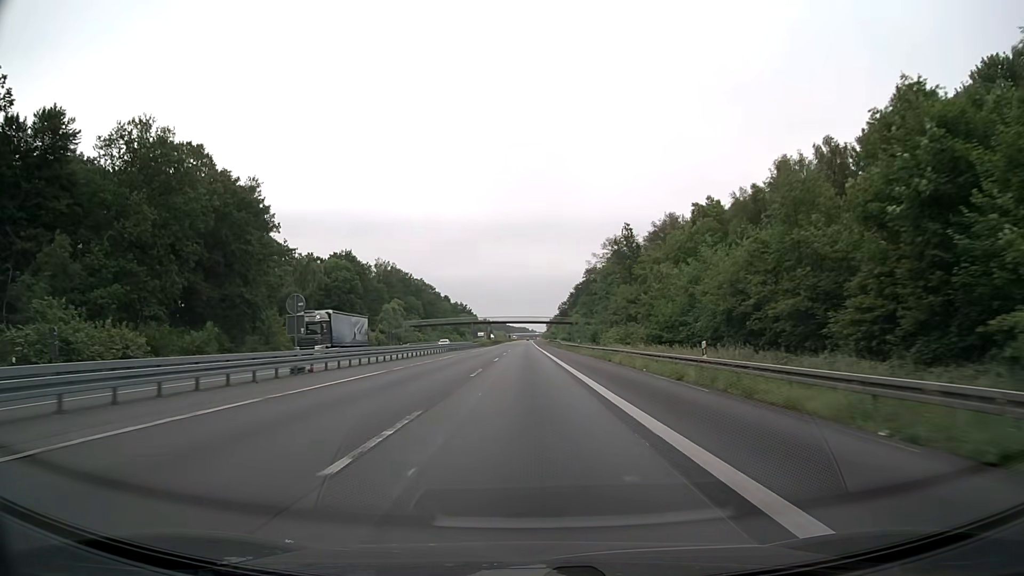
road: motorway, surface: asphalt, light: Day
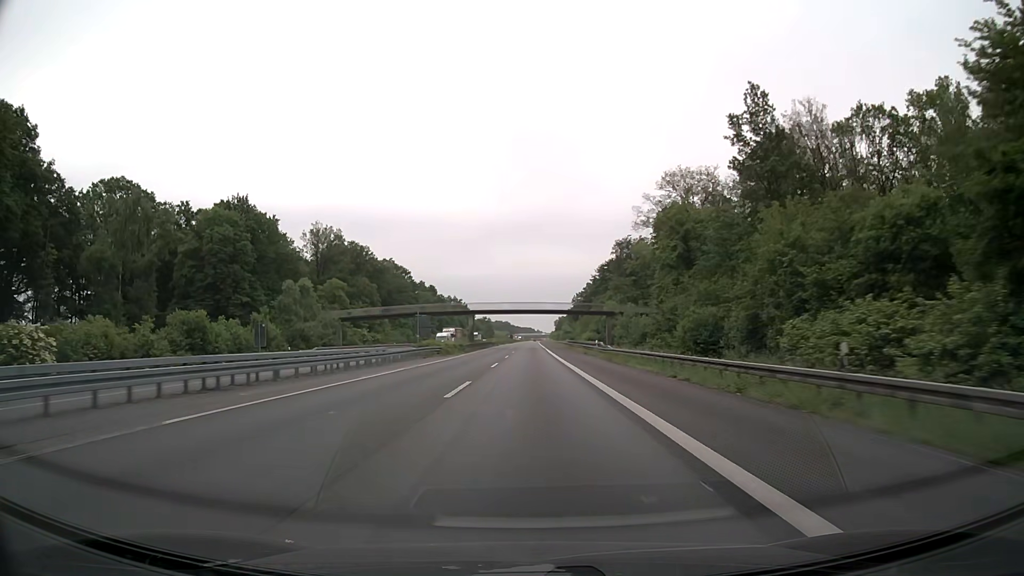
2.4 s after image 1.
(-0.3, +62.9) m; 0°
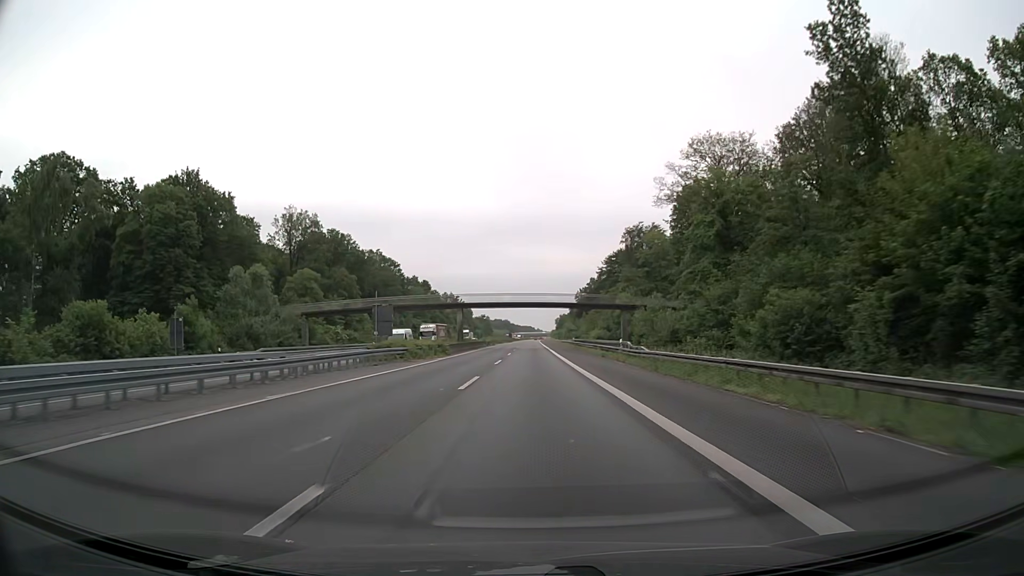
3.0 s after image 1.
(0.0, +15.8) m; 0°
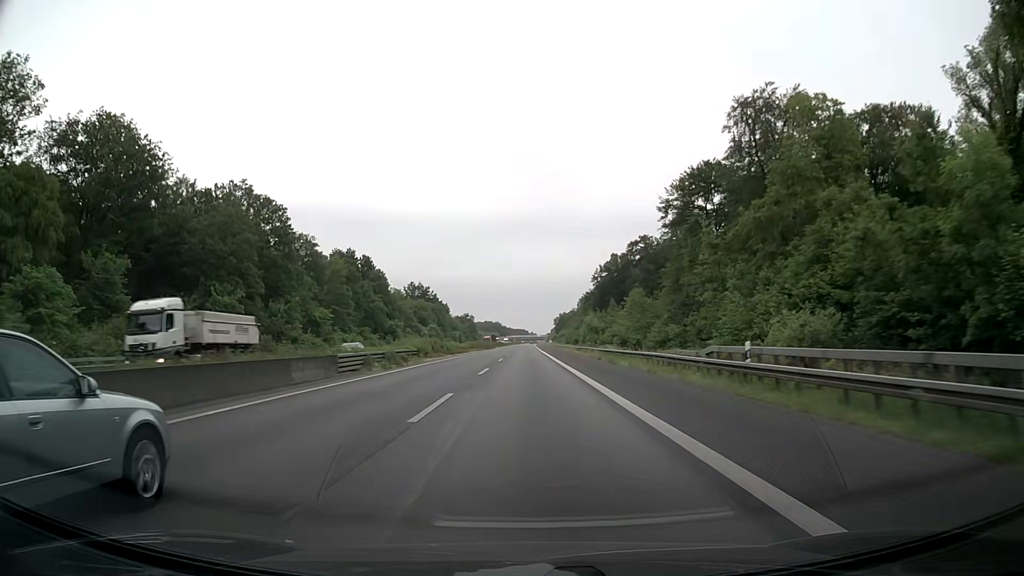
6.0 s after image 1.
(+0.4, +78.9) m; 0°
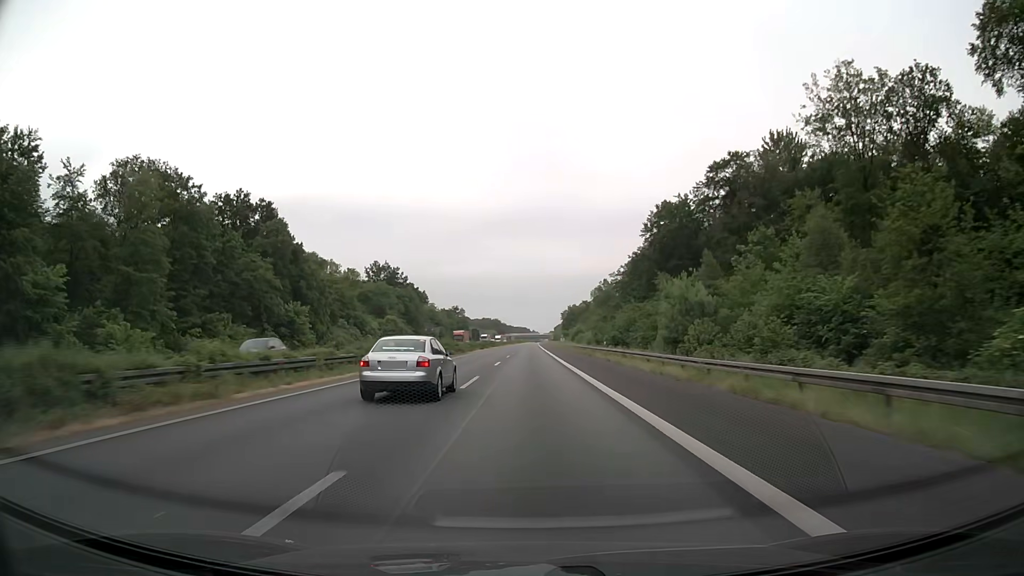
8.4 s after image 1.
(+0.3, +63.2) m; 0°
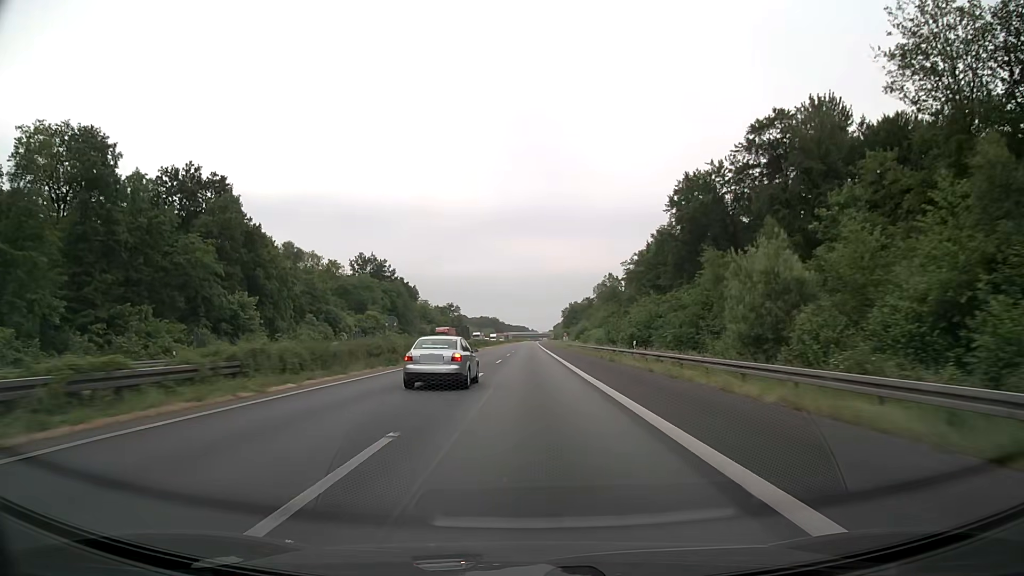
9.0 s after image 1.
(0.0, +15.8) m; 0°
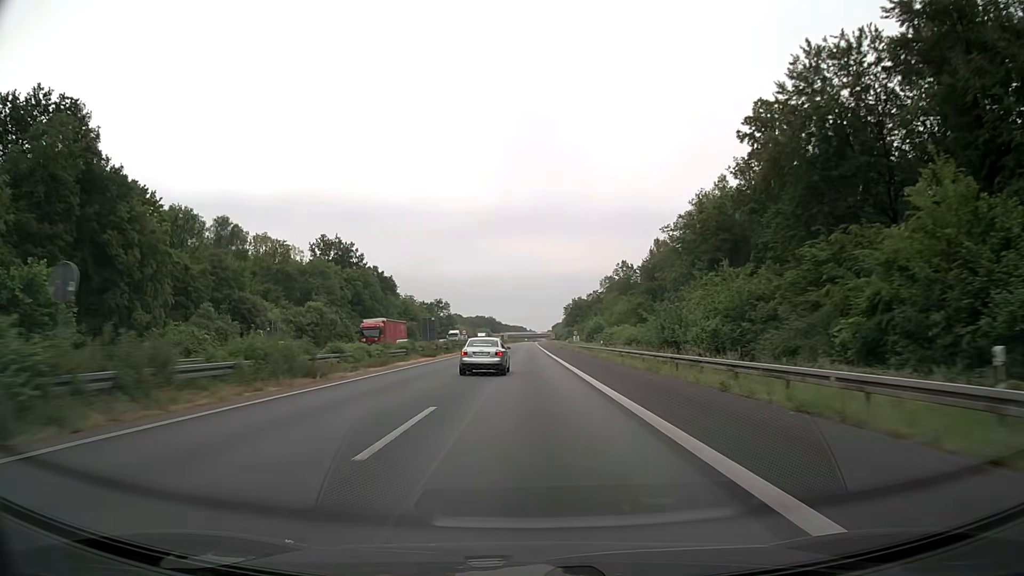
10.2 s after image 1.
(0.0, +31.7) m; 0°
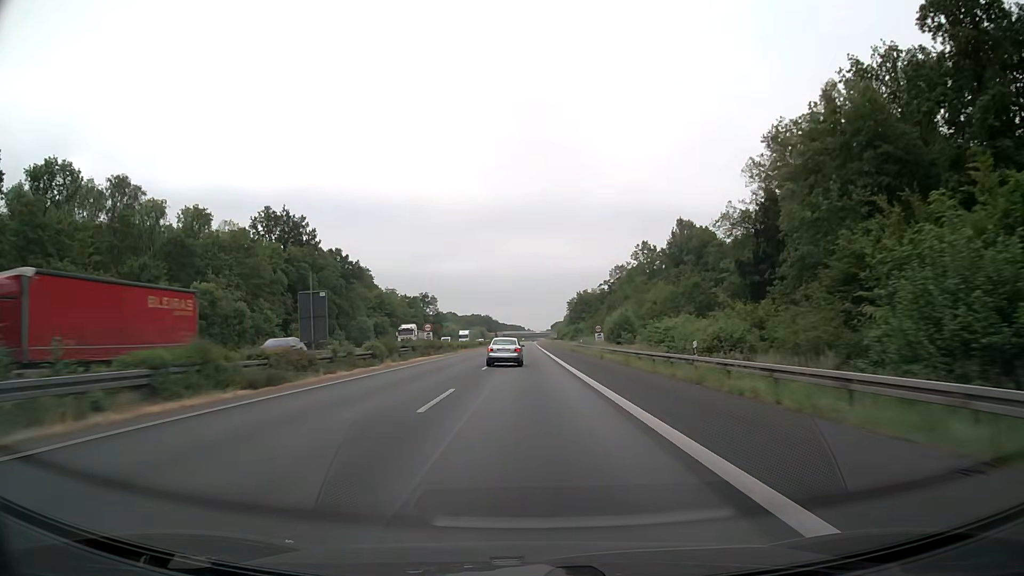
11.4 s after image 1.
(+0.1, +31.7) m; 0°
(0, +10) (0, +20) (0, +30) (0, +40) (0, +50) (0, +60) (0, +70) (0, +80) (0, +90) (0, +100) m
